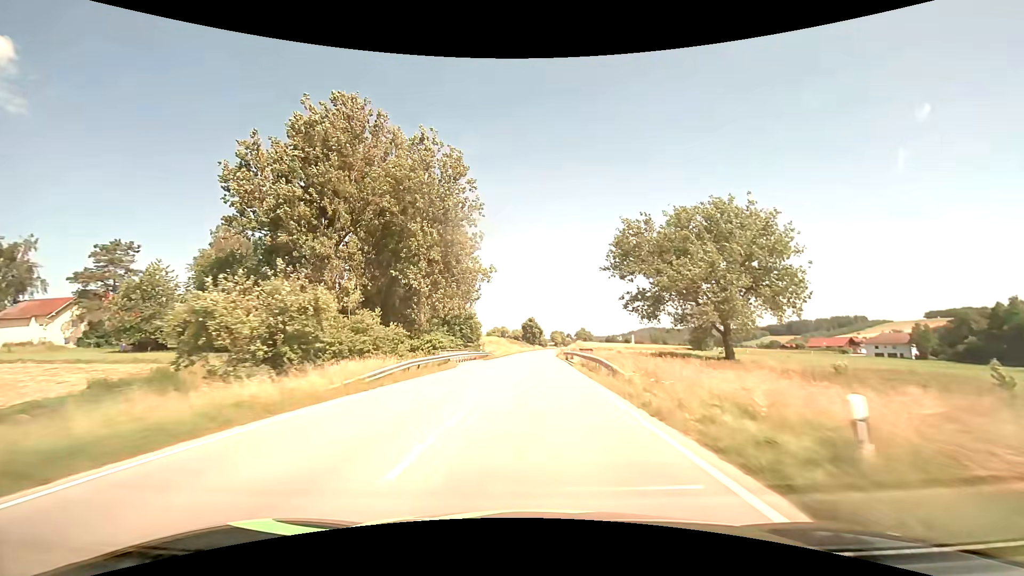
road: secondary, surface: asphalt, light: Day
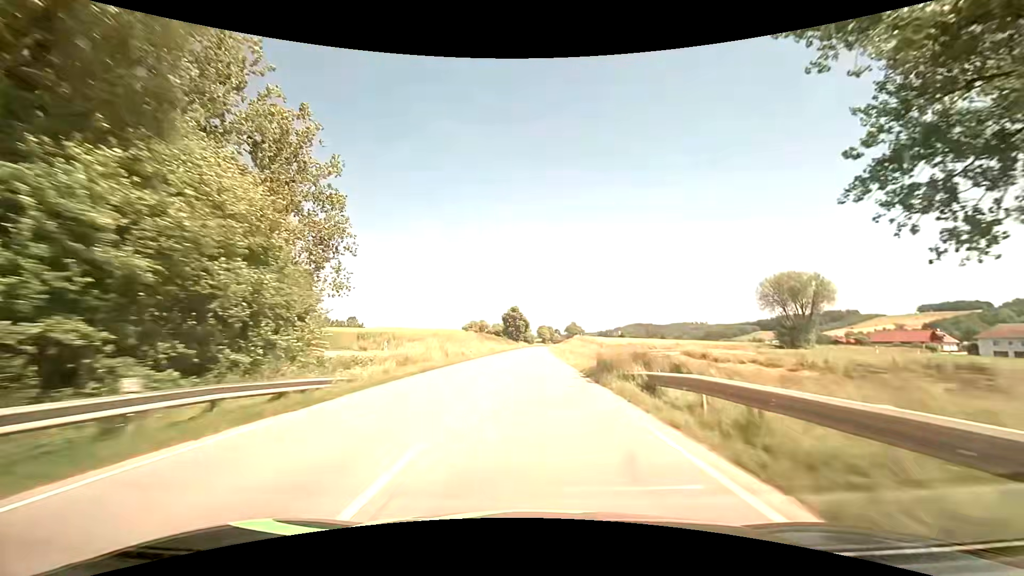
(+0.7, +50.3) m; +2°
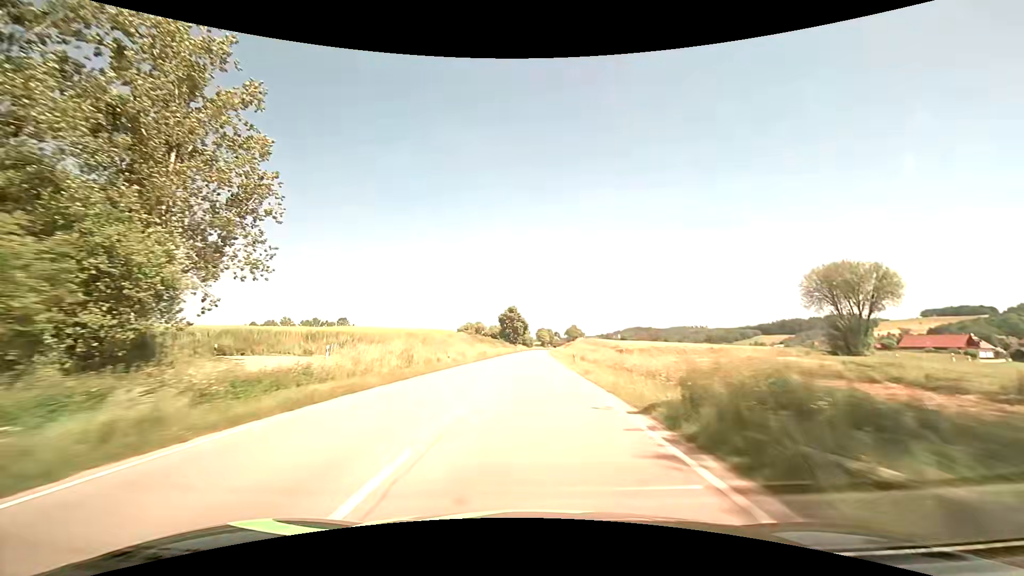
(0.0, +12.9) m; 0°
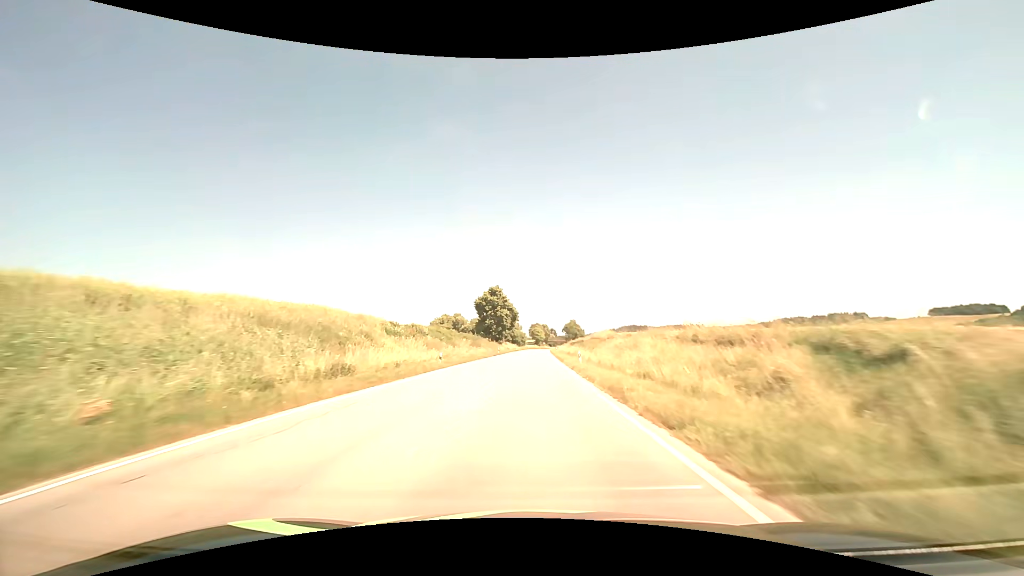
(+0.6, +52.3) m; +1°
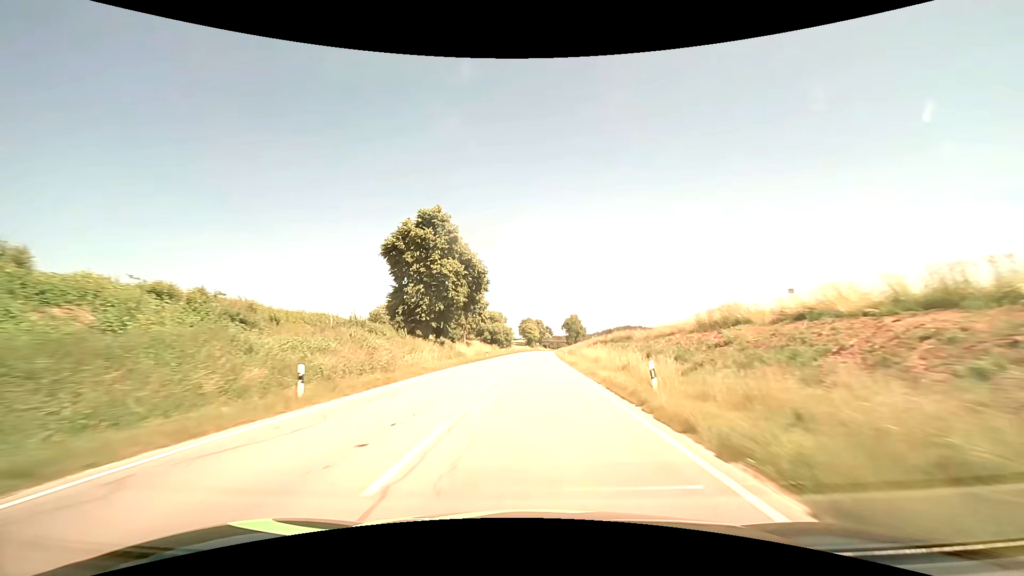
(+0.4, +66.6) m; +1°
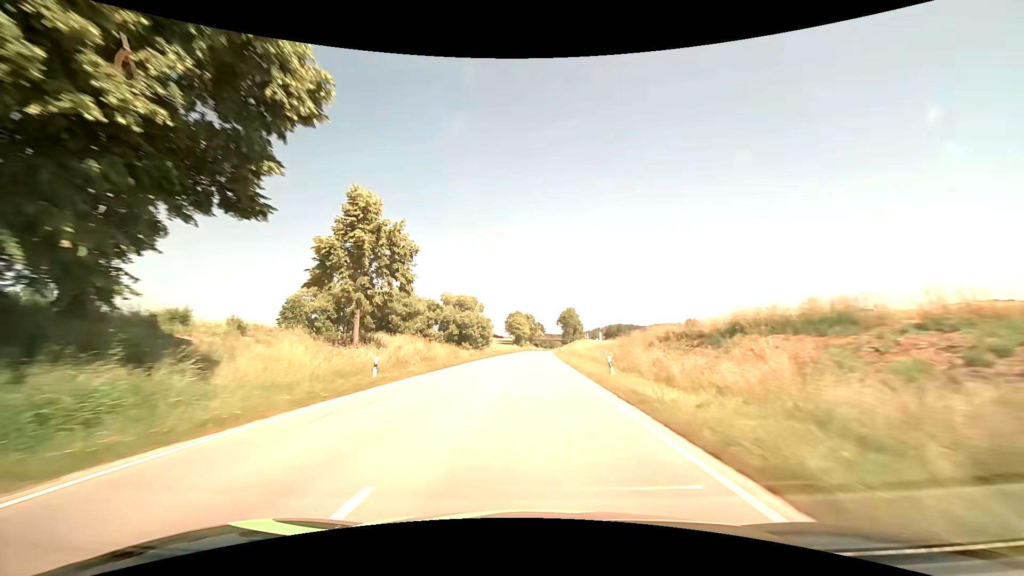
(+0.5, +40.4) m; +1°
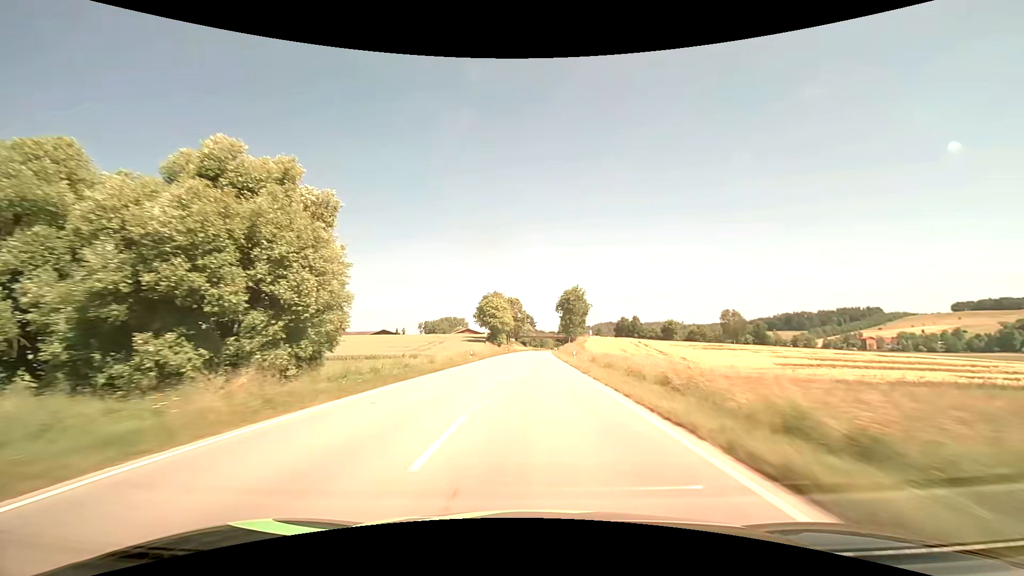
(+0.8, +68.0) m; +1°
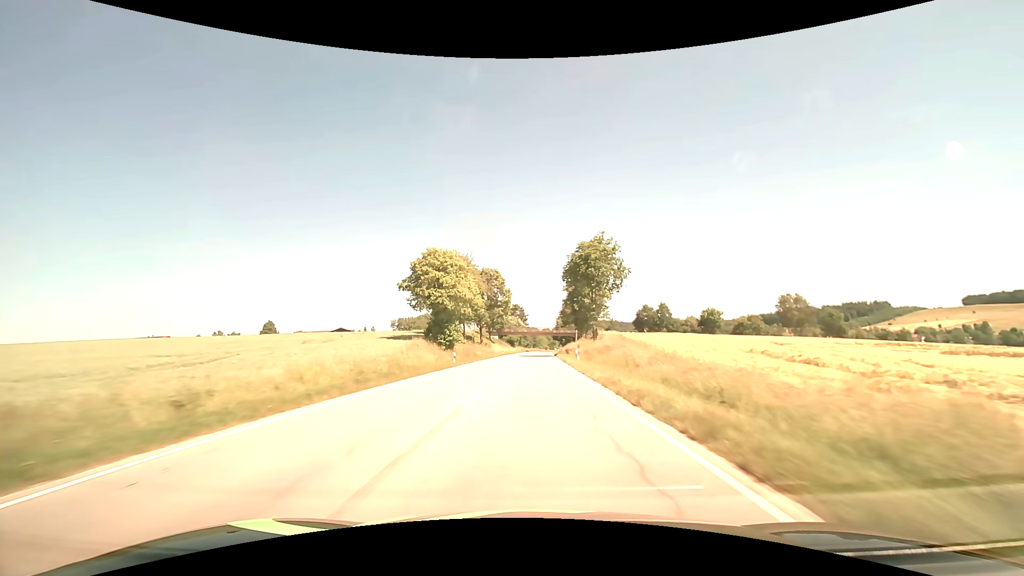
(+0.6, +55.2) m; +1°
(0, +10) (0, +20) (0, +30) (0, +40) (0, +50) (+1, +60) (+1, +70) (+1, +80) (+1, +90) (+2, +100) m
